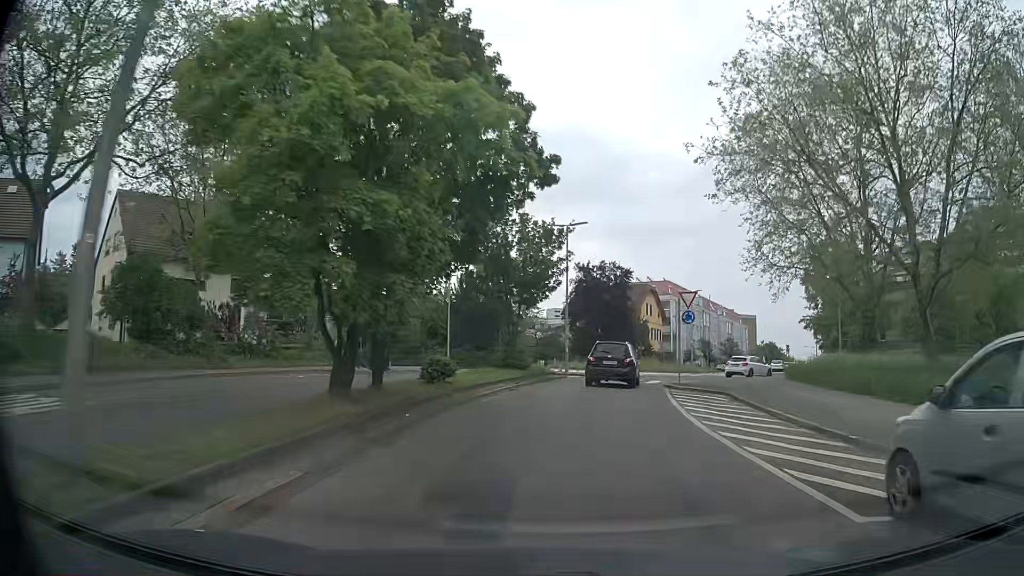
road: secondary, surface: asphalt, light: Day
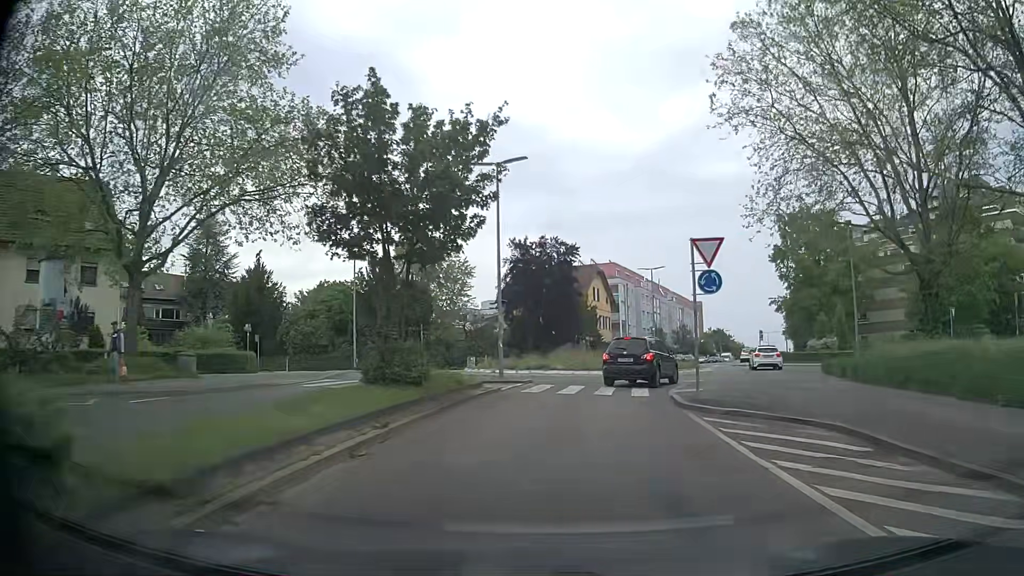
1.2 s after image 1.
(+0.4, +11.8) m; +5°
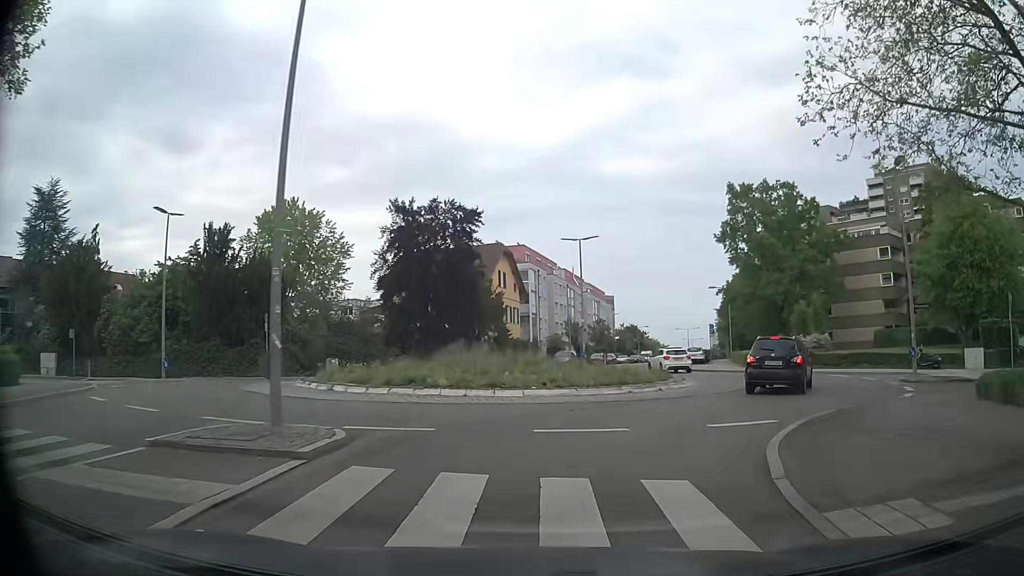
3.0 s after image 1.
(+0.9, +15.0) m; +8°
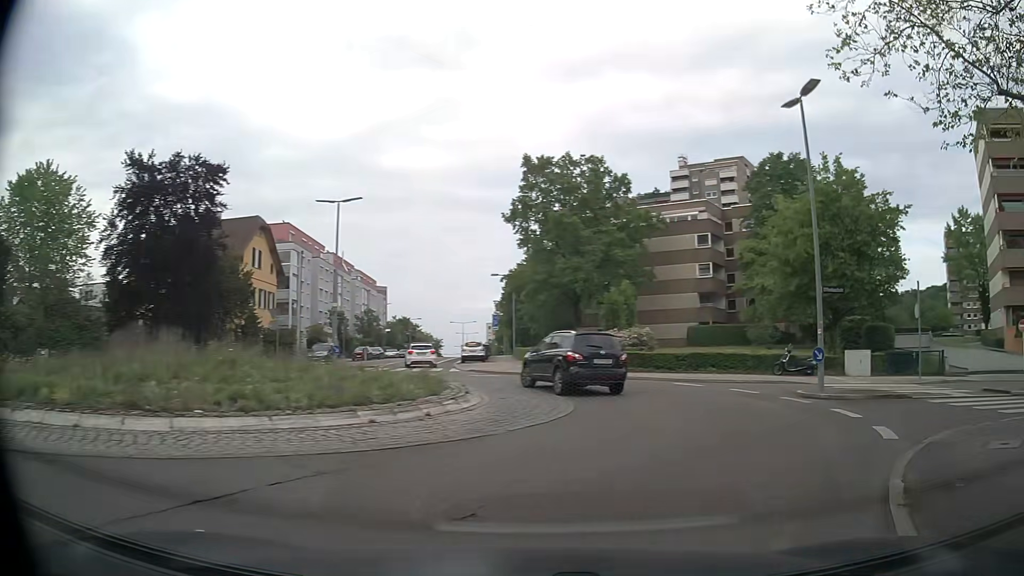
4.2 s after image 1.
(+1.1, +9.0) m; +20°
